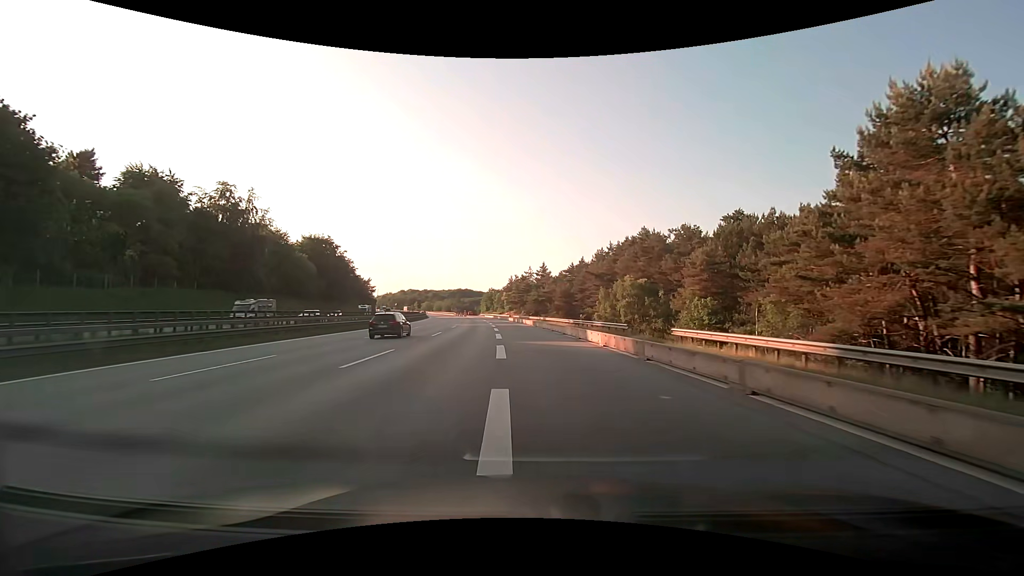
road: motorway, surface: asphalt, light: Day
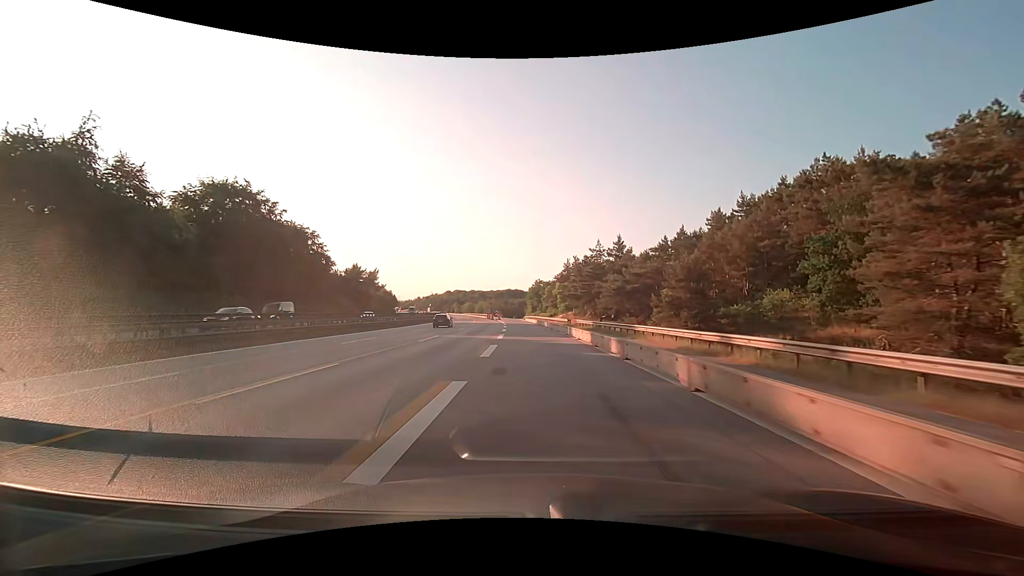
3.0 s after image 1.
(-3.2, +59.6) m; -6°
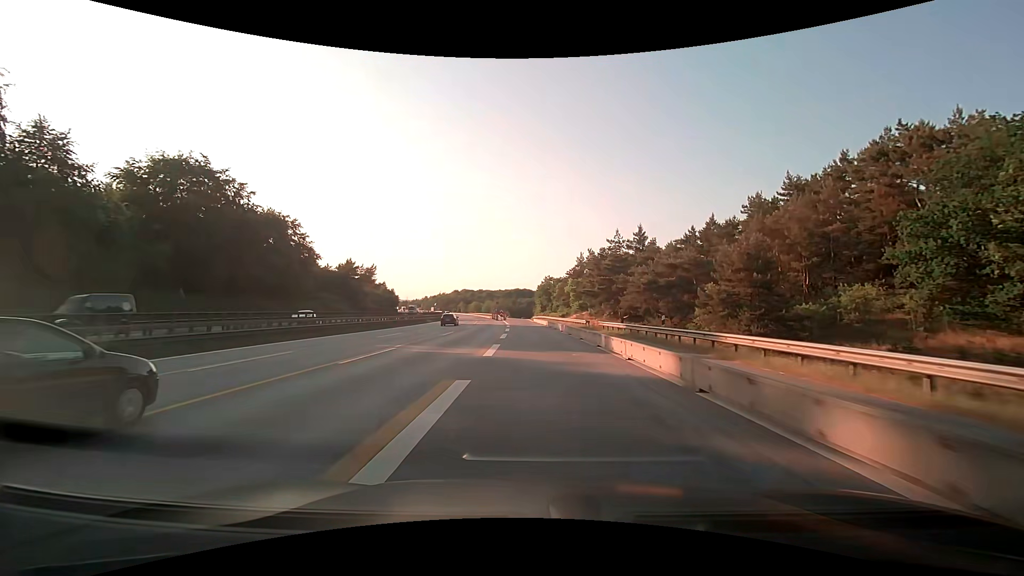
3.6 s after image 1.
(-0.1, +12.0) m; -1°
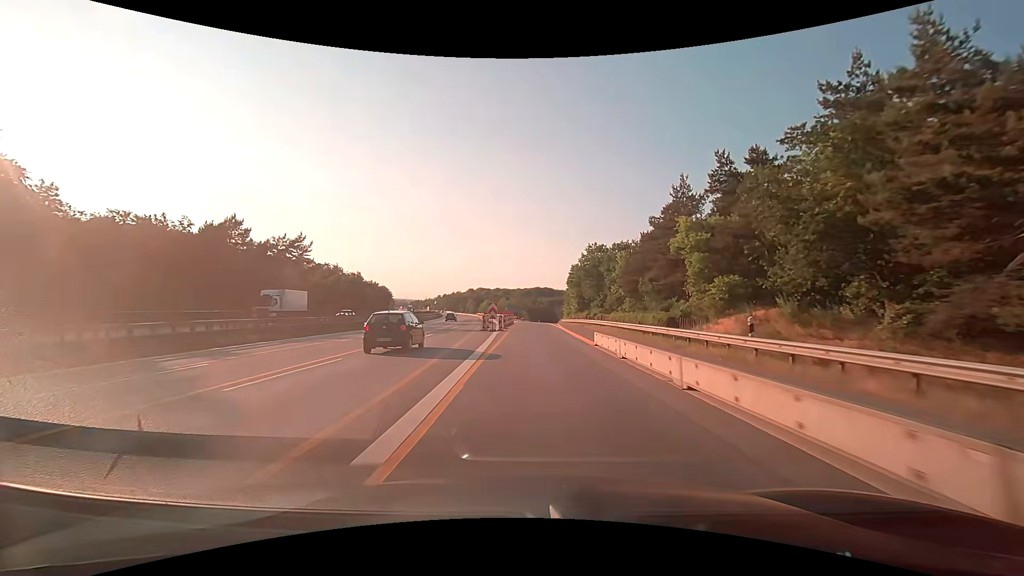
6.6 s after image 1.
(-1.6, +59.8) m; -2°
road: motorway_link
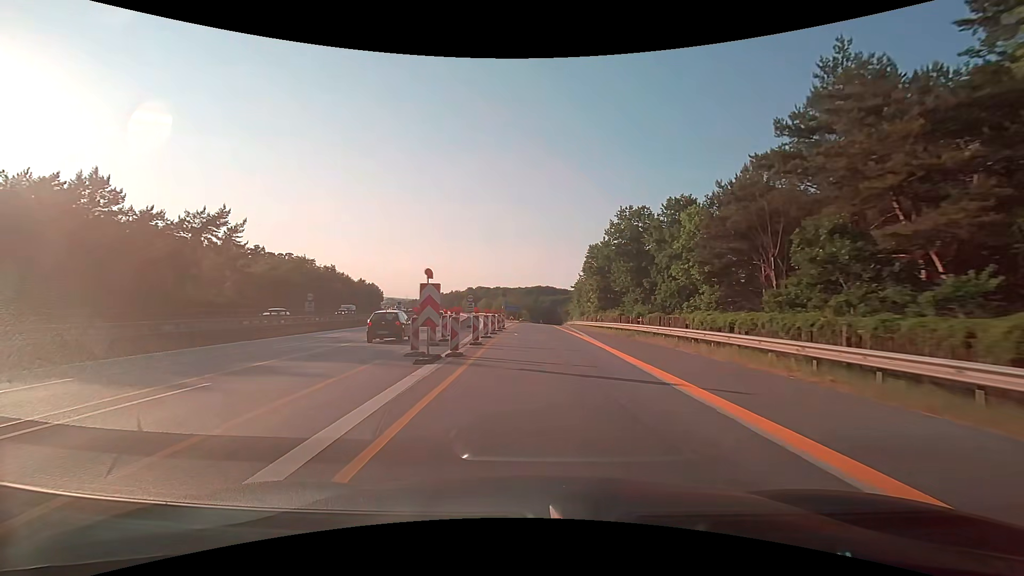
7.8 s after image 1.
(-0.2, +23.6) m; -1°
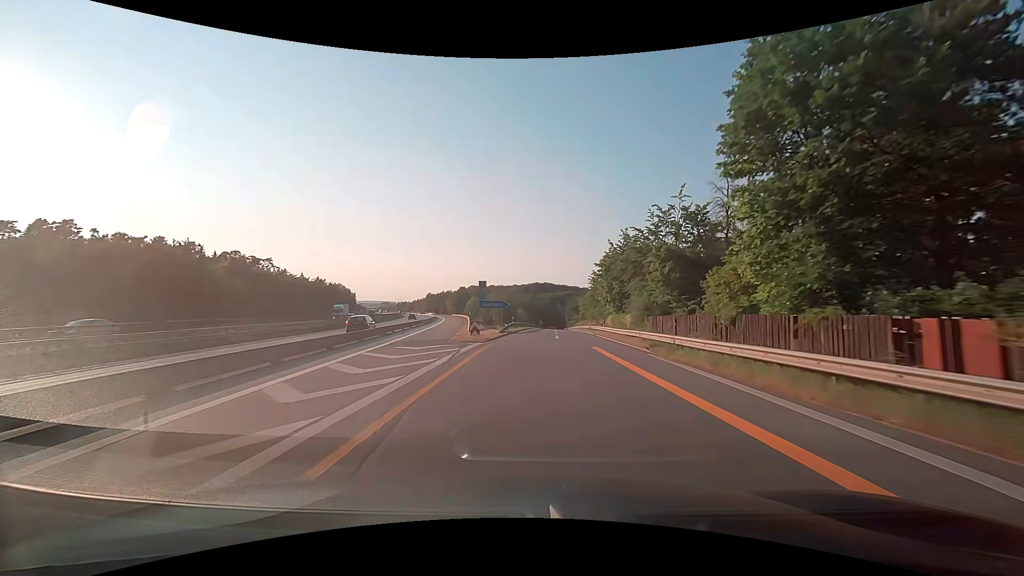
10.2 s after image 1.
(+0.2, +43.9) m; +1°
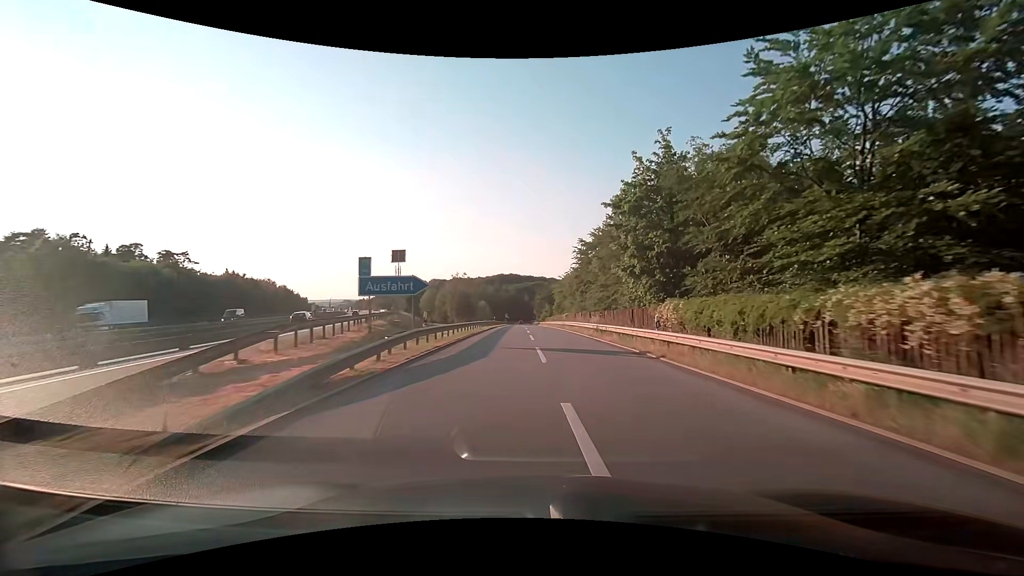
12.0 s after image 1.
(+0.7, +29.8) m; +4°
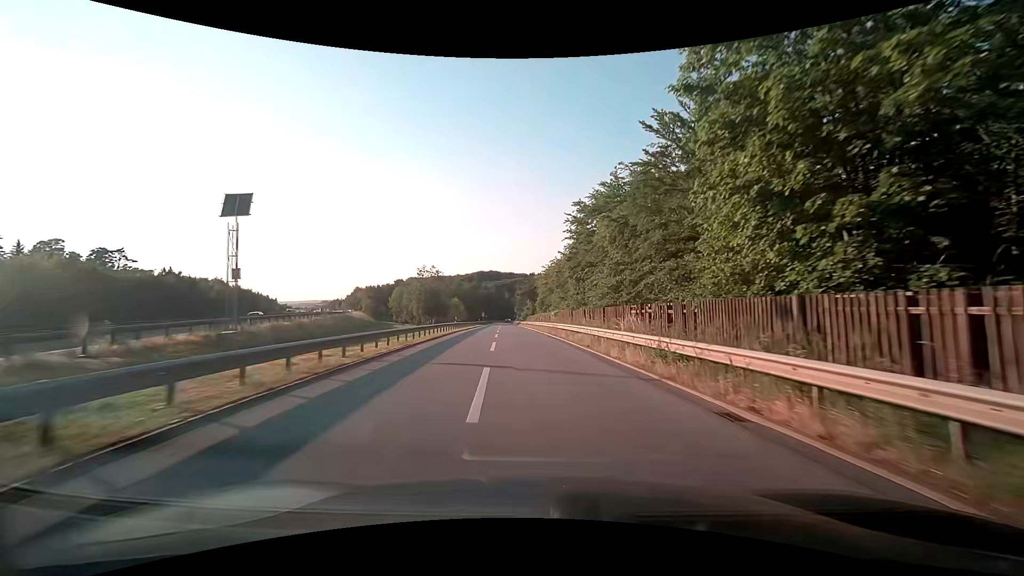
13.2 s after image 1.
(+0.5, +19.2) m; +2°
(0, +10) (0, +20) (-1, +30) (-1, +40) (-2, +50) (-2, +60) (-3, +70) (-4, +80) (-4, +90) (-5, +100) m
